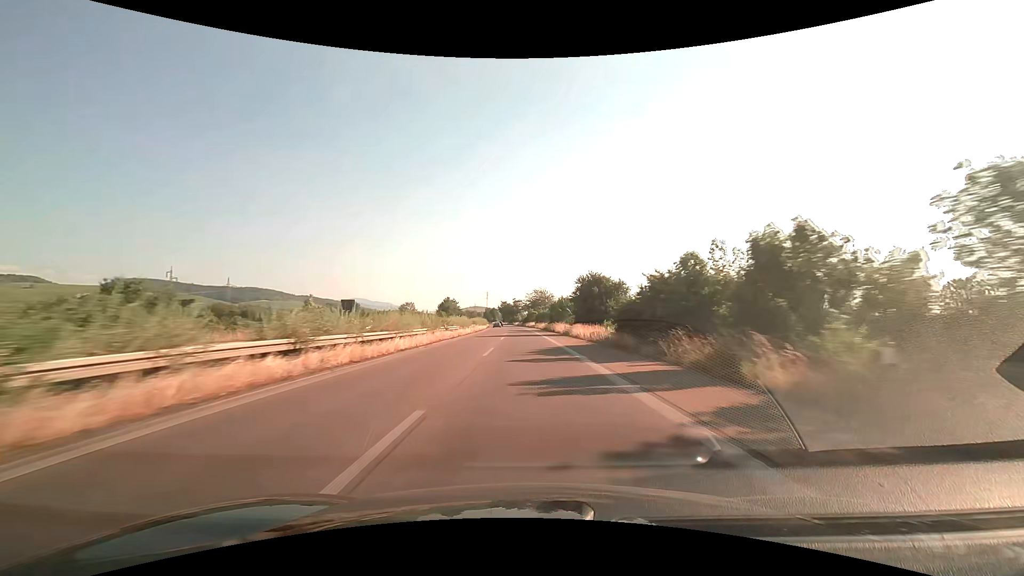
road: trunk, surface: asphalt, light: Day
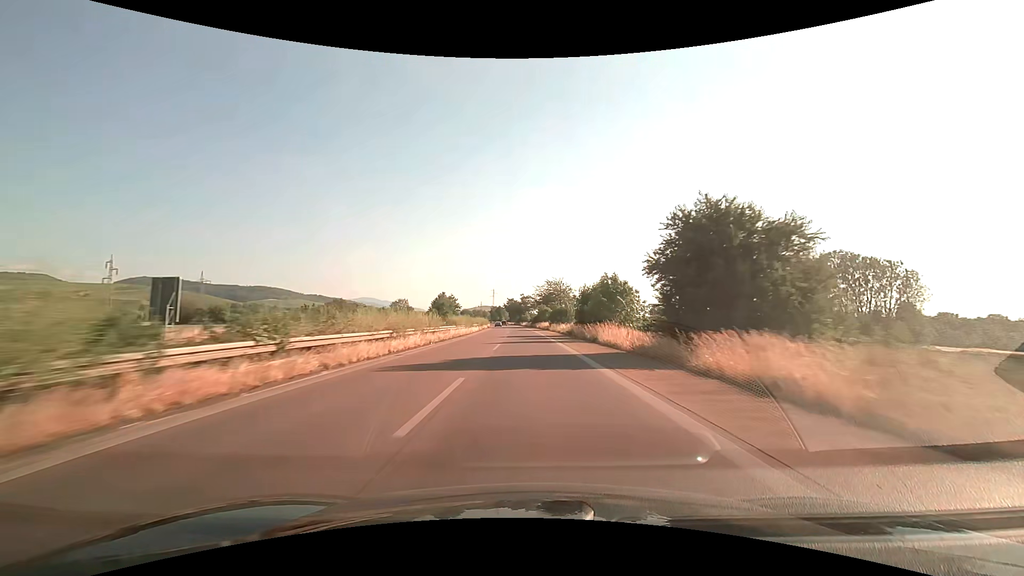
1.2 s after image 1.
(-0.3, +31.9) m; -1°
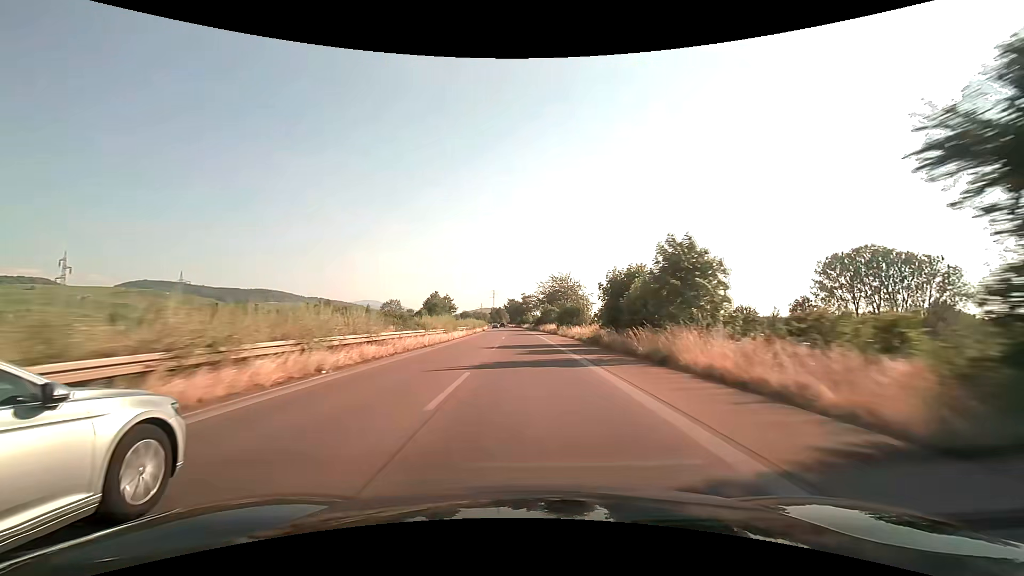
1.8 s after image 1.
(0.0, +16.3) m; 0°
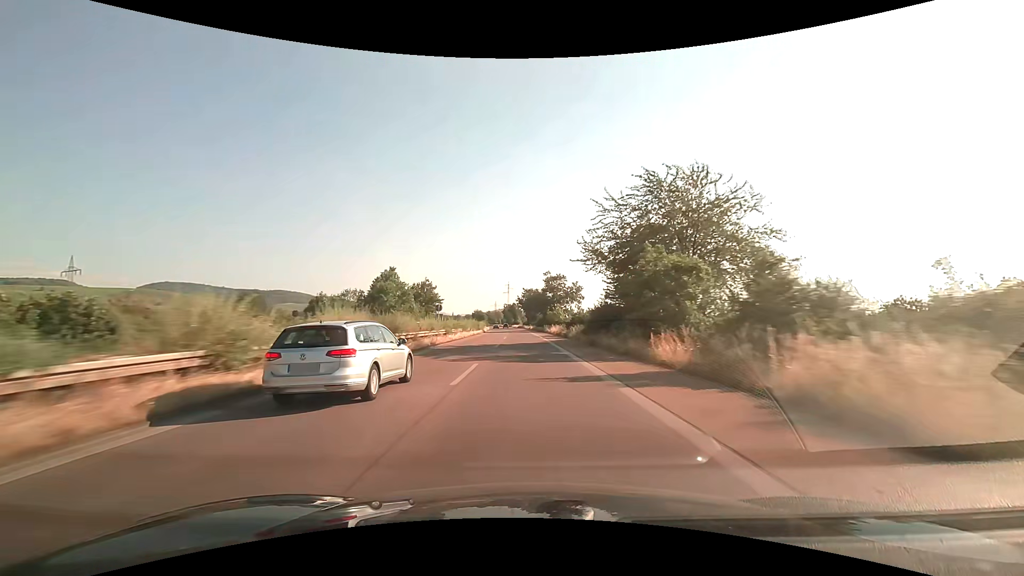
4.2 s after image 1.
(-1.4, +69.1) m; -2°
(0, +10) (0, +20) (0, +30) (0, +40) (-1, +50) (-1, +60) (-1, +70) (-2, +80) (-2, +90) (-3, +100) m
